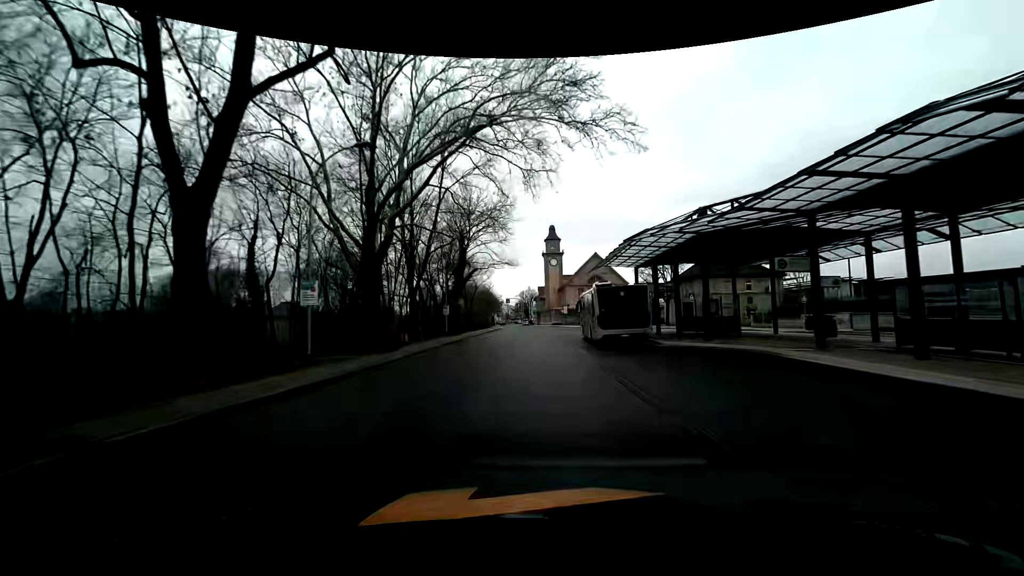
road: unclassified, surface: asphalt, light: Day
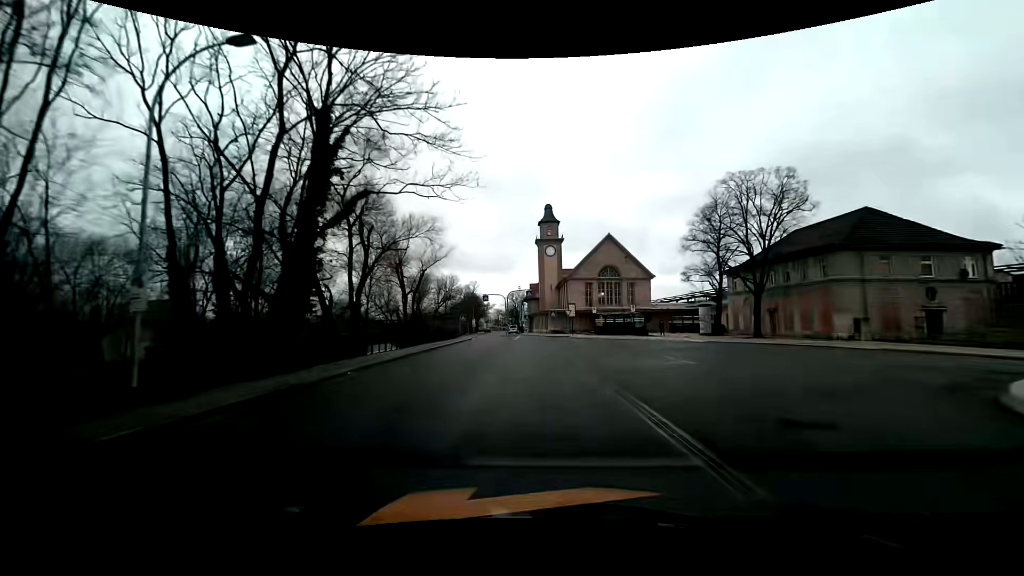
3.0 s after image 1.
(+0.1, +33.2) m; +1°
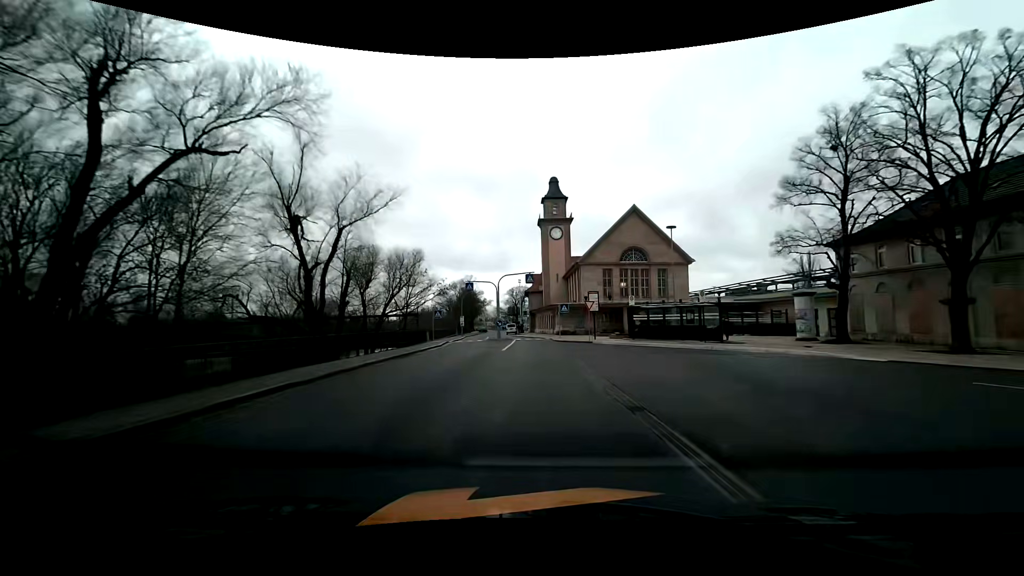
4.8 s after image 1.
(0.0, +20.0) m; 0°
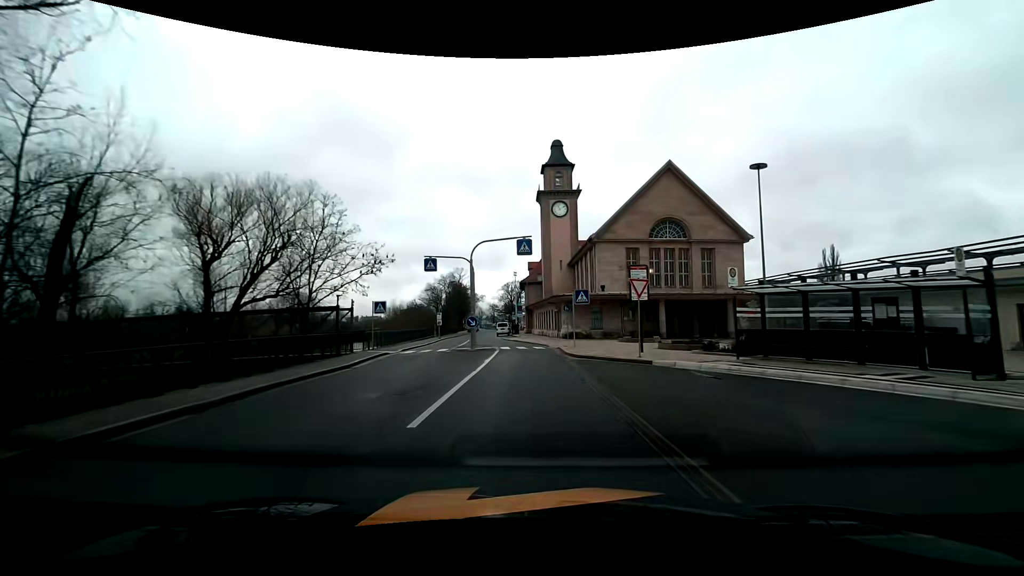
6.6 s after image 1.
(+0.1, +18.1) m; 0°
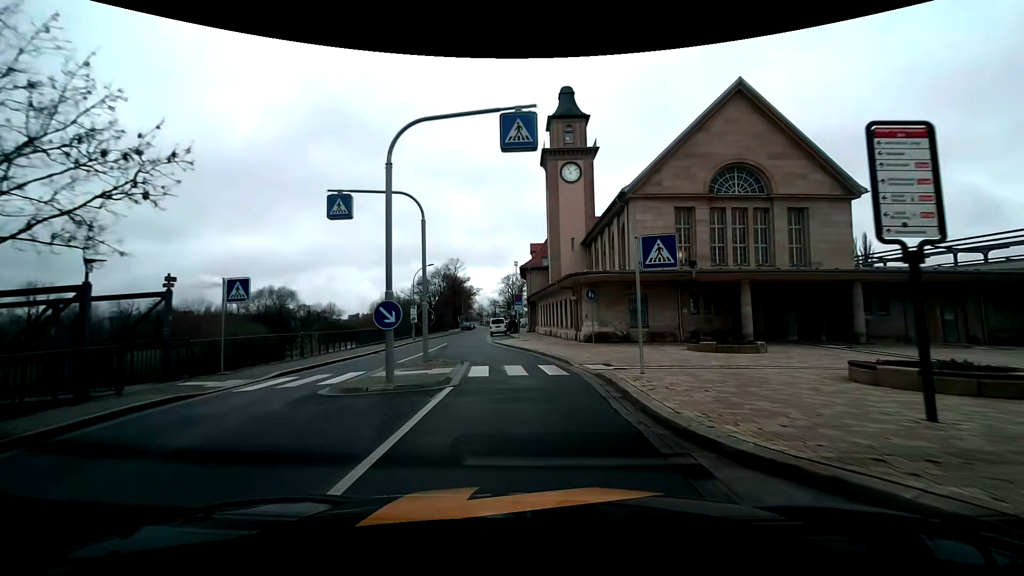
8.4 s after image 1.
(0.0, +15.8) m; 0°
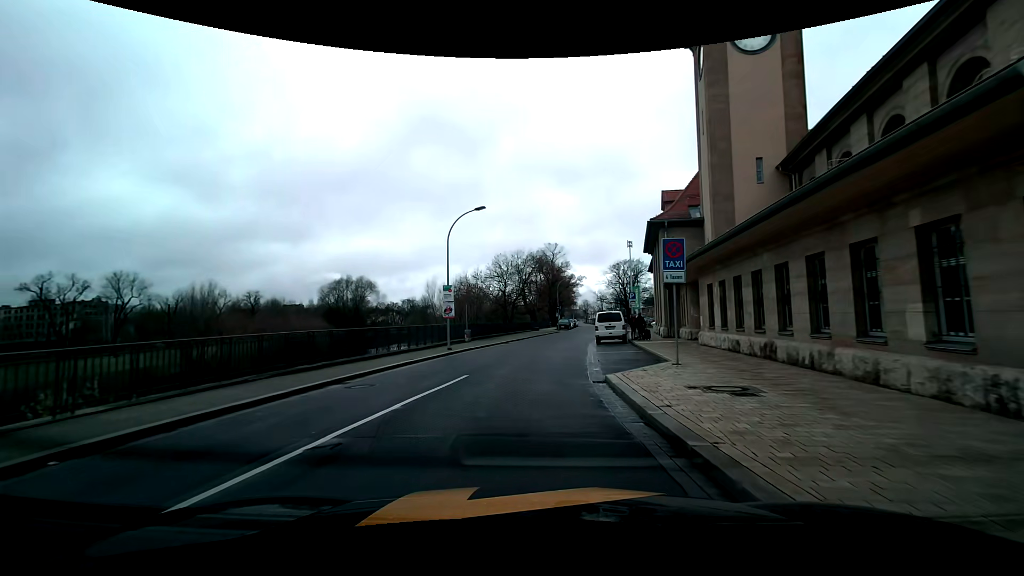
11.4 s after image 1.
(-1.8, +24.9) m; -13°
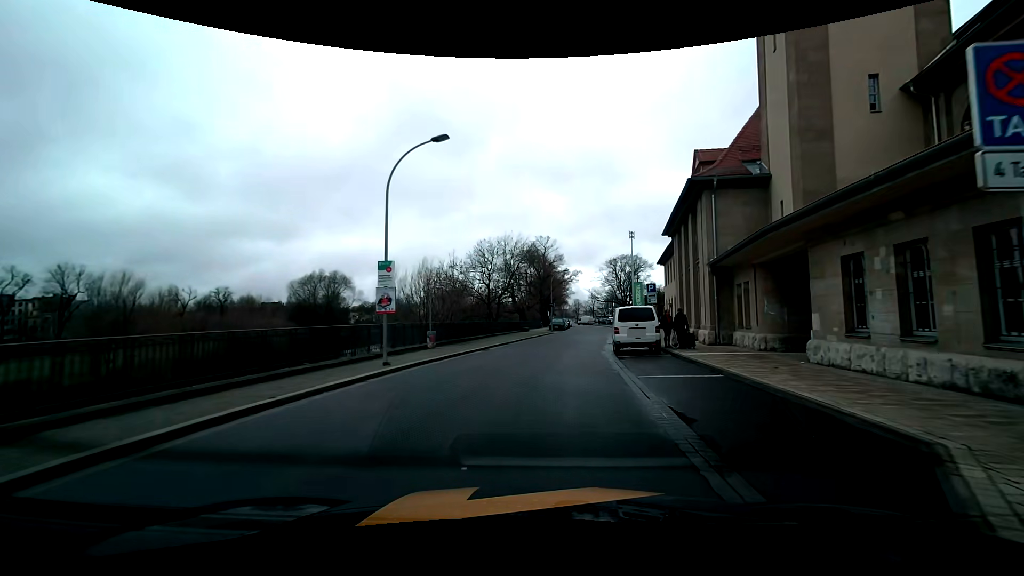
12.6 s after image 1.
(+0.1, +10.2) m; +2°
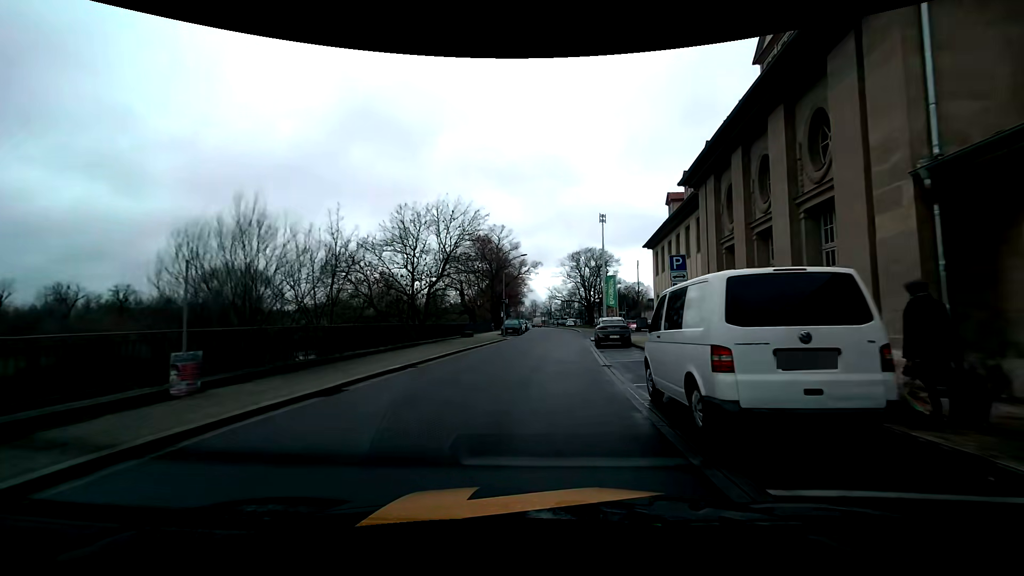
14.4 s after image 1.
(+0.8, +15.4) m; +5°
(0, +10) (+1, +20) (+1, +30) (+2, +40) (+3, +50) (+3, +60) (+4, +70) (+4, +80) (+4, +90) (+3, +100) m
